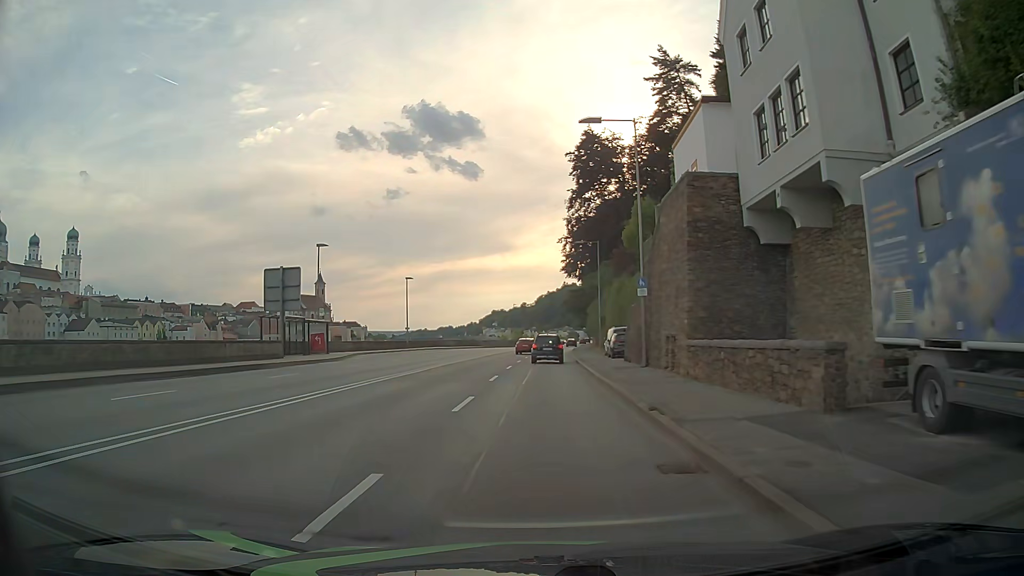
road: primary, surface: asphalt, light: Day
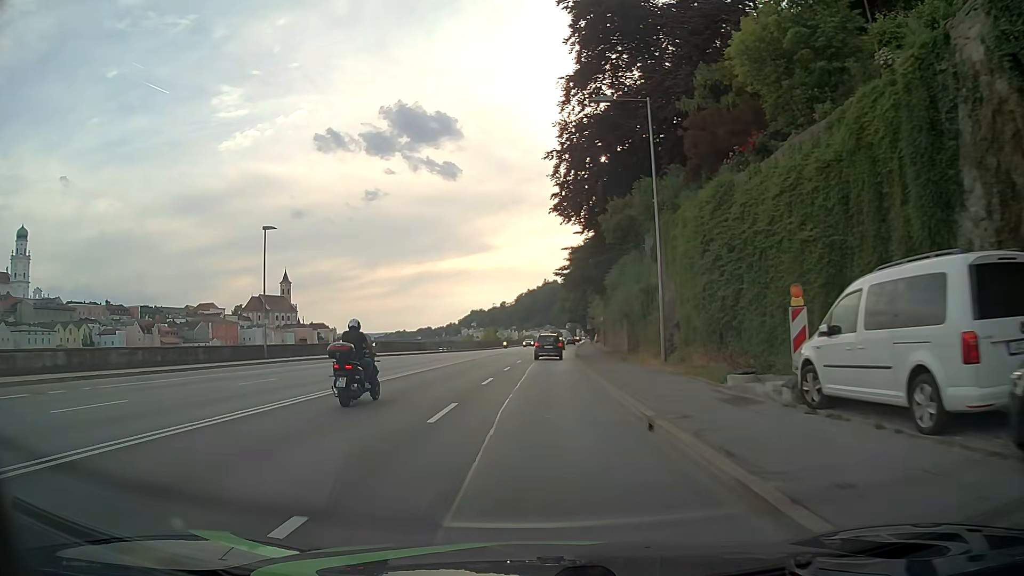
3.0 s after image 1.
(+0.4, +37.9) m; +1°
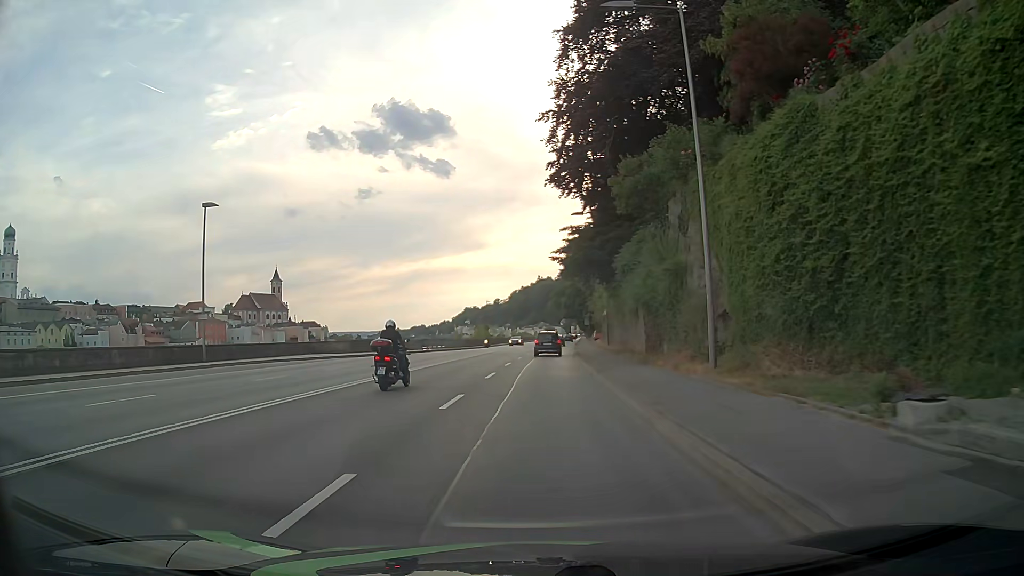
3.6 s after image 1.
(0.0, +7.6) m; 0°
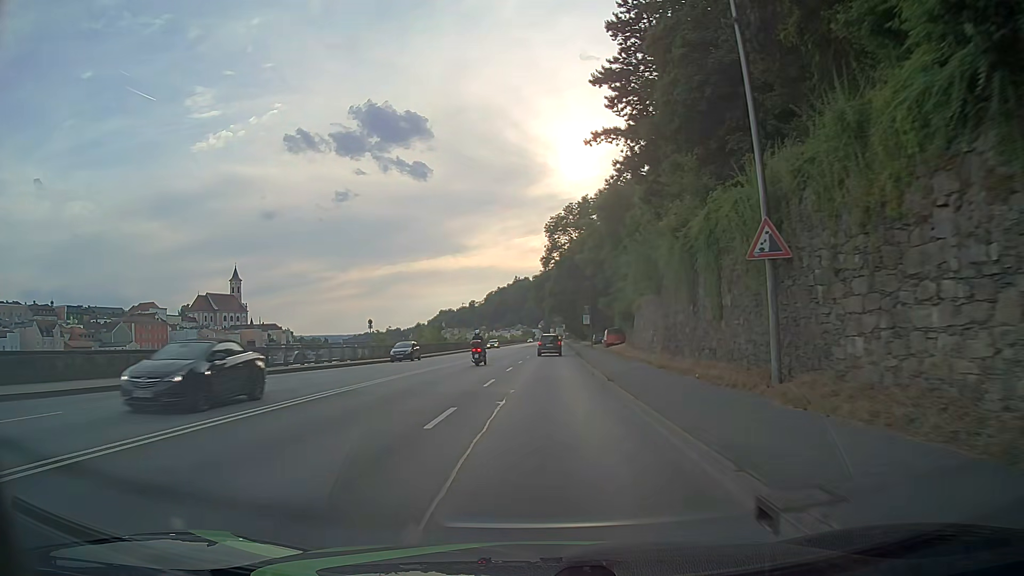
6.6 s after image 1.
(+0.6, +38.0) m; +2°
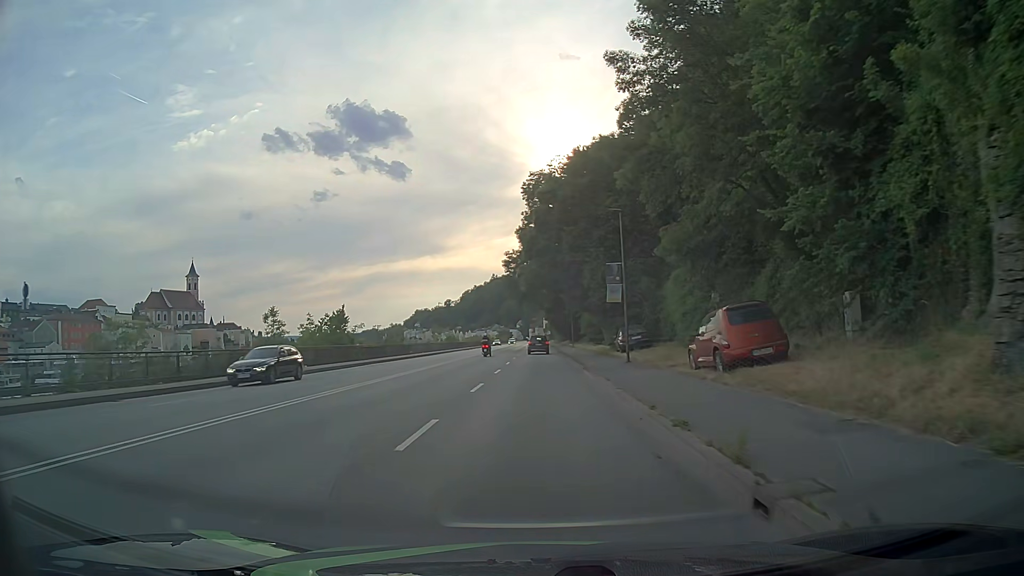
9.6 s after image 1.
(+0.5, +38.1) m; +1°
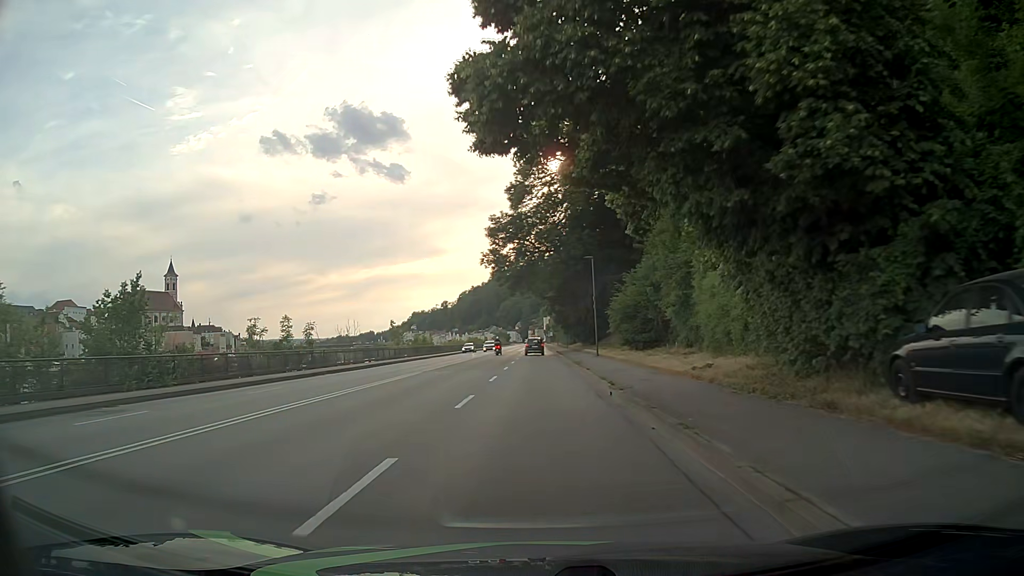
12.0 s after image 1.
(+0.1, +30.4) m; 0°
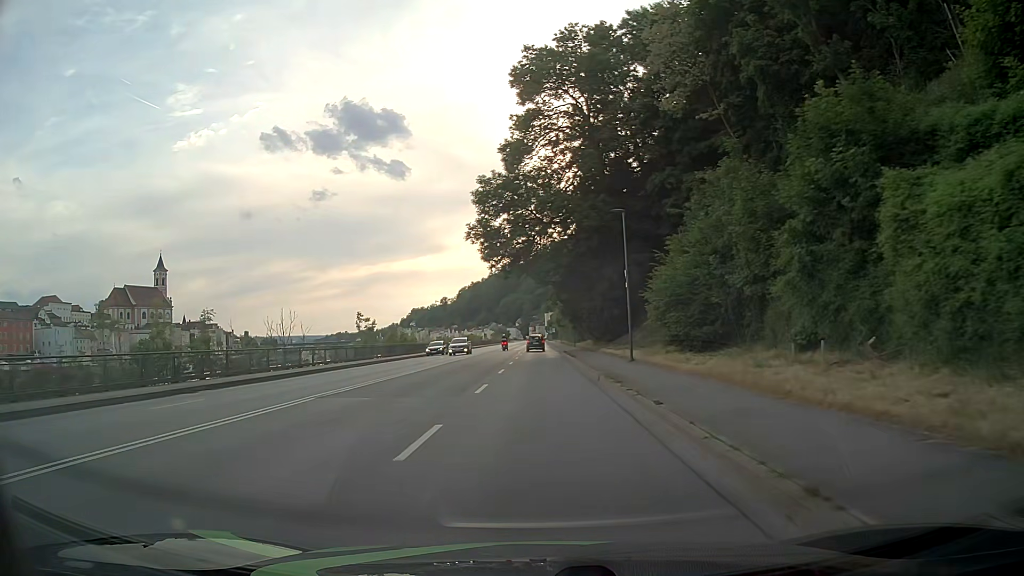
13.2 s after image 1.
(-0.1, +15.2) m; -1°
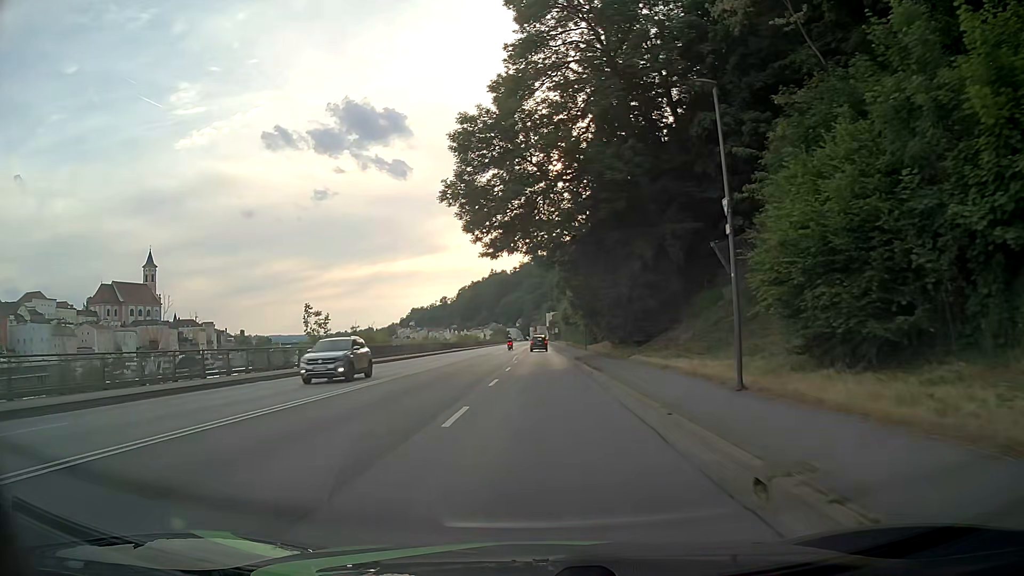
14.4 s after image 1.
(+0.2, +15.2) m; +1°
(0, +10) (0, +20) (0, +30) (0, +40) (0, +50) (0, +60) (0, +70) (0, +80) (0, +90) (0, +100) m
